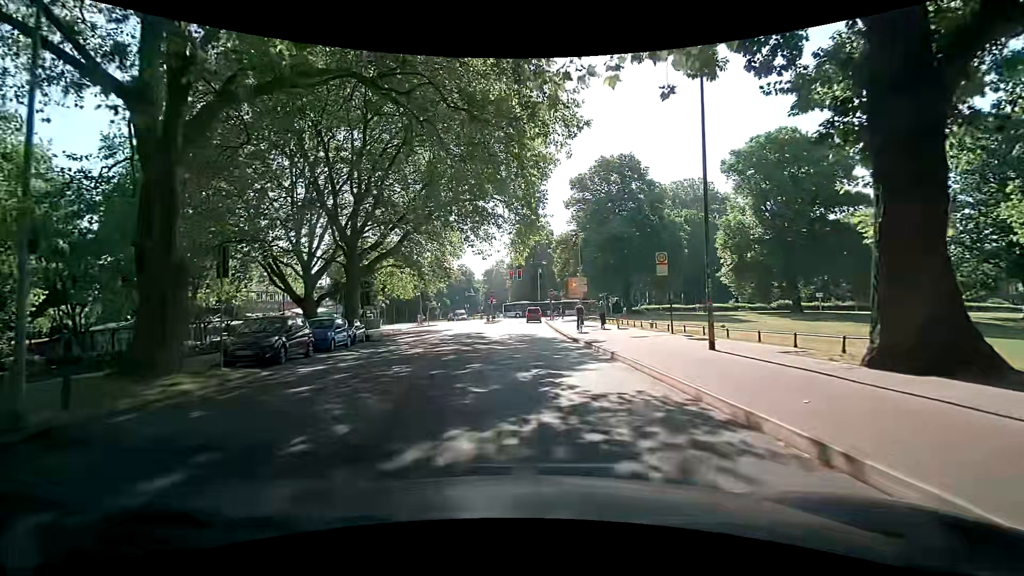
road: tertiary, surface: asphalt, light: Day
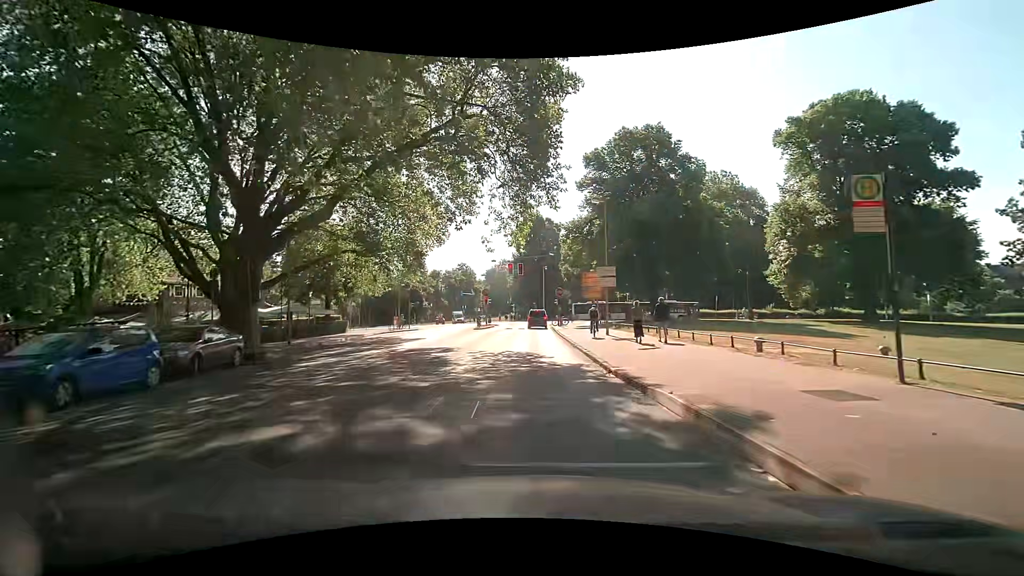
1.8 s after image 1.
(+0.3, +12.6) m; +1°
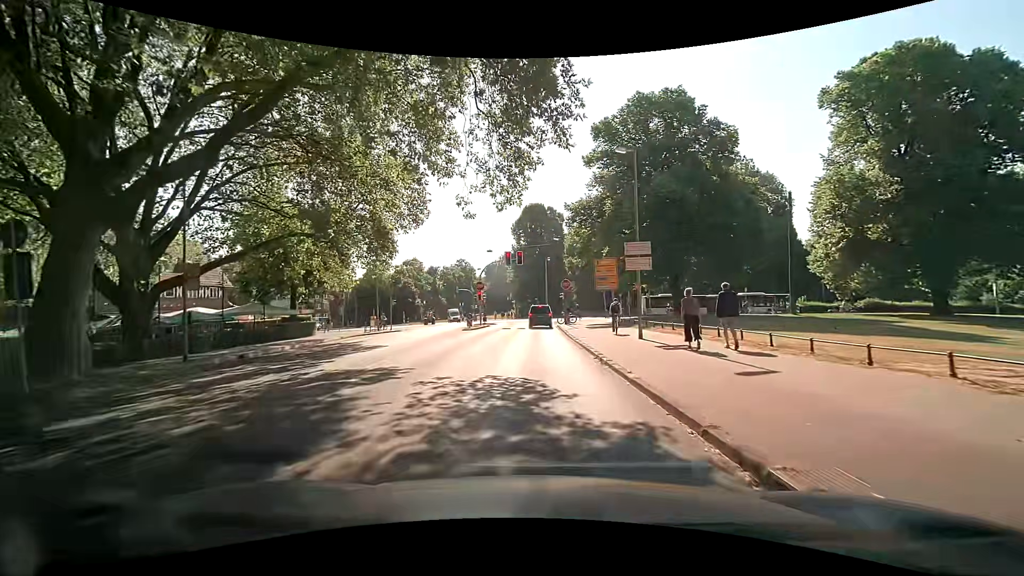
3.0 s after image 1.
(0.0, +8.2) m; 0°
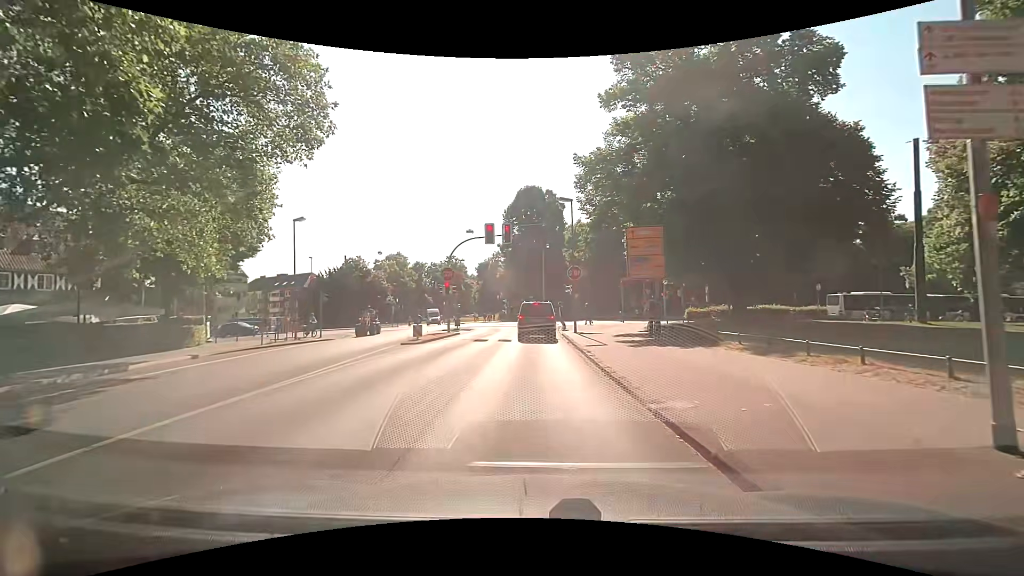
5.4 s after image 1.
(+0.2, +15.1) m; +1°
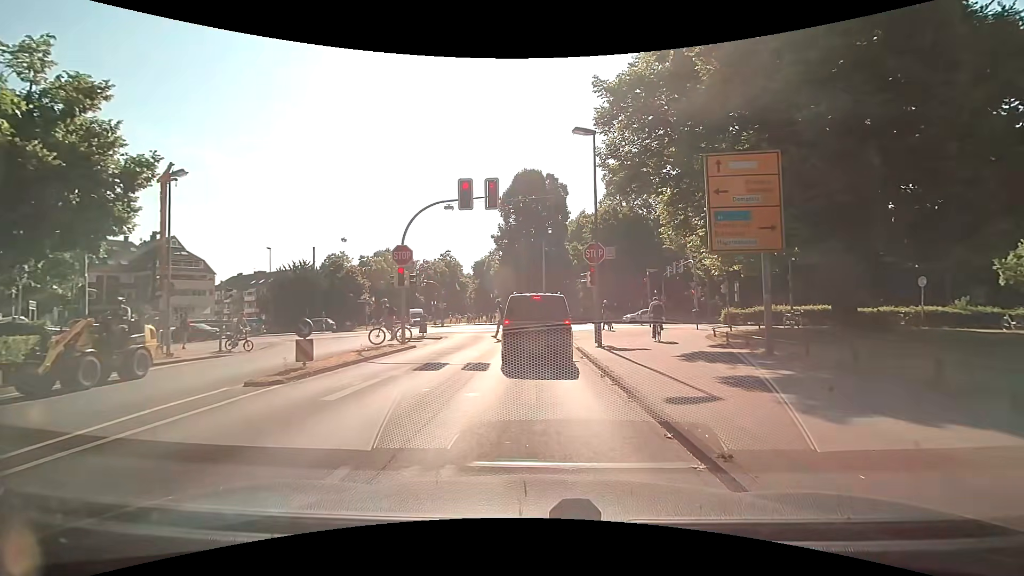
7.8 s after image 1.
(-0.1, +10.7) m; 0°
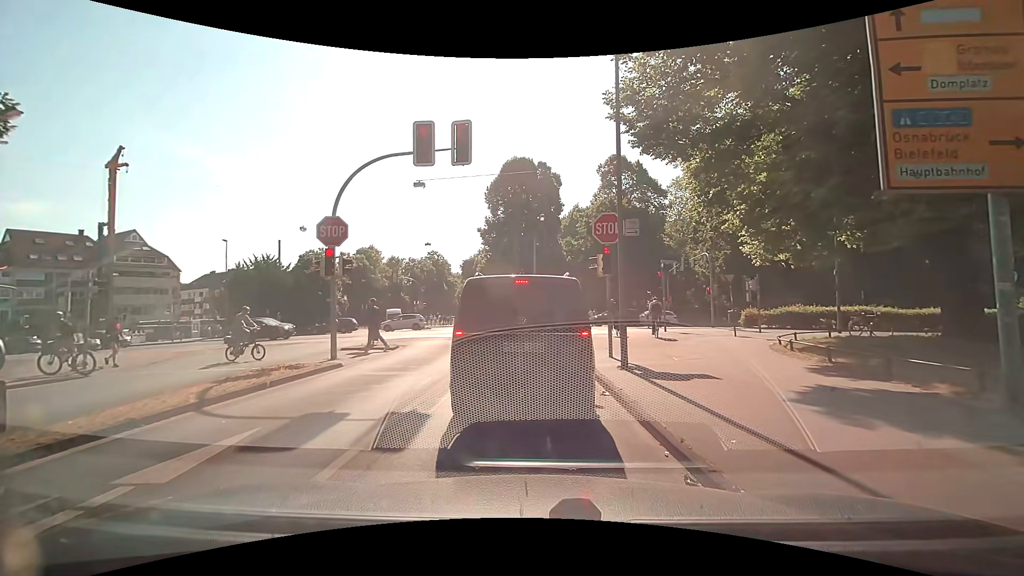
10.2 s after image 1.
(0.0, +6.3) m; +3°
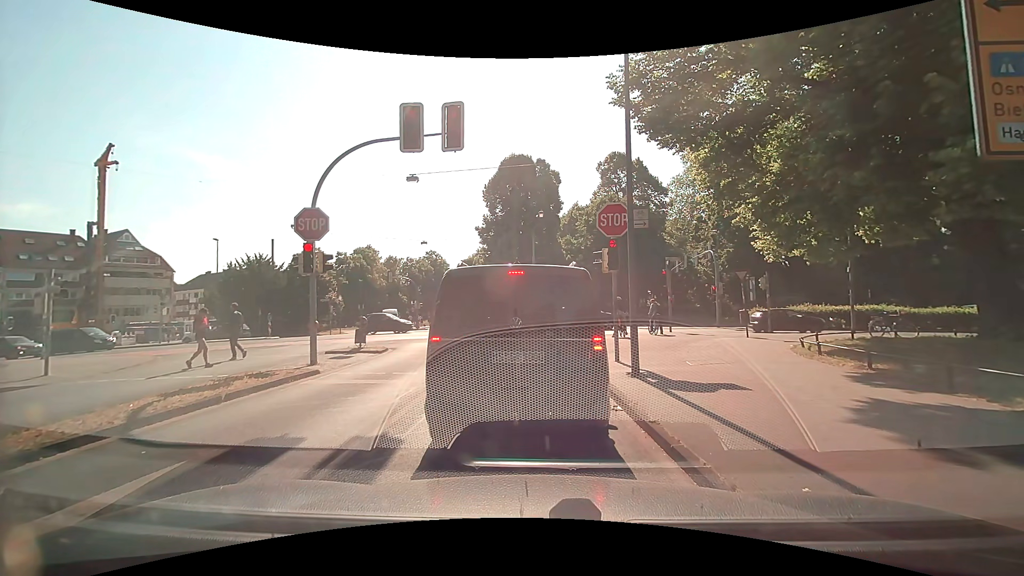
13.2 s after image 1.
(0.0, +1.3) m; 0°
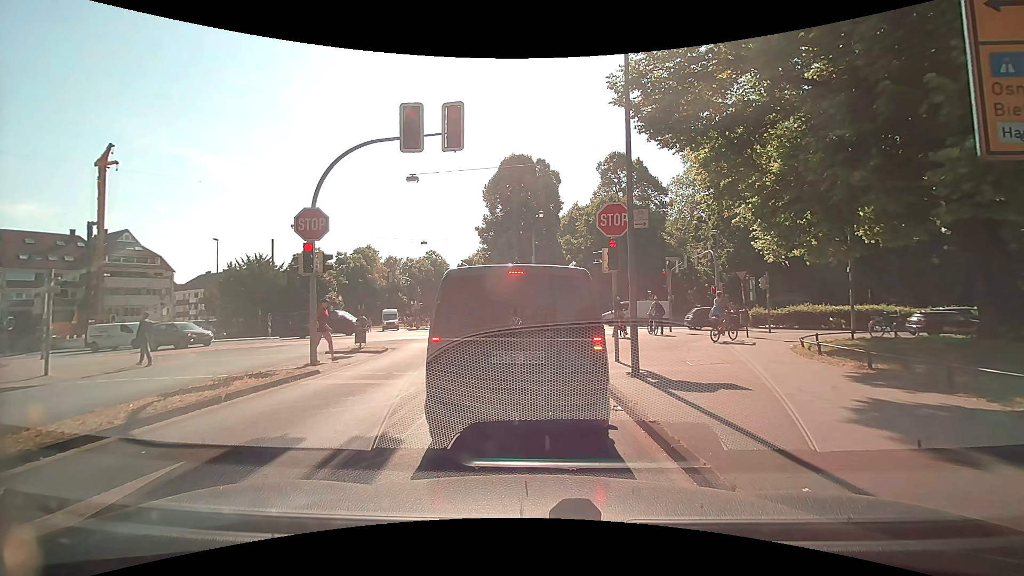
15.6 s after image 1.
(0.0, 0.0) m; 0°
(0, +10) (-1, +20) (+1, +30) (+9, +34) (+19, +34) (+29, +33) (+39, +33) (+49, +33) (+59, +34) (+69, +34) m
